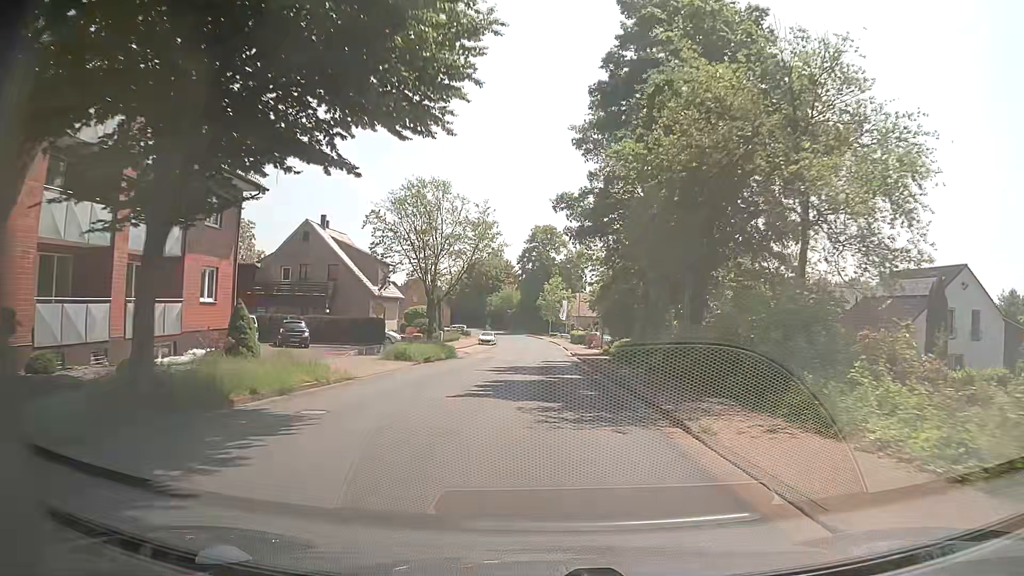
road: tertiary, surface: asphalt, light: Day
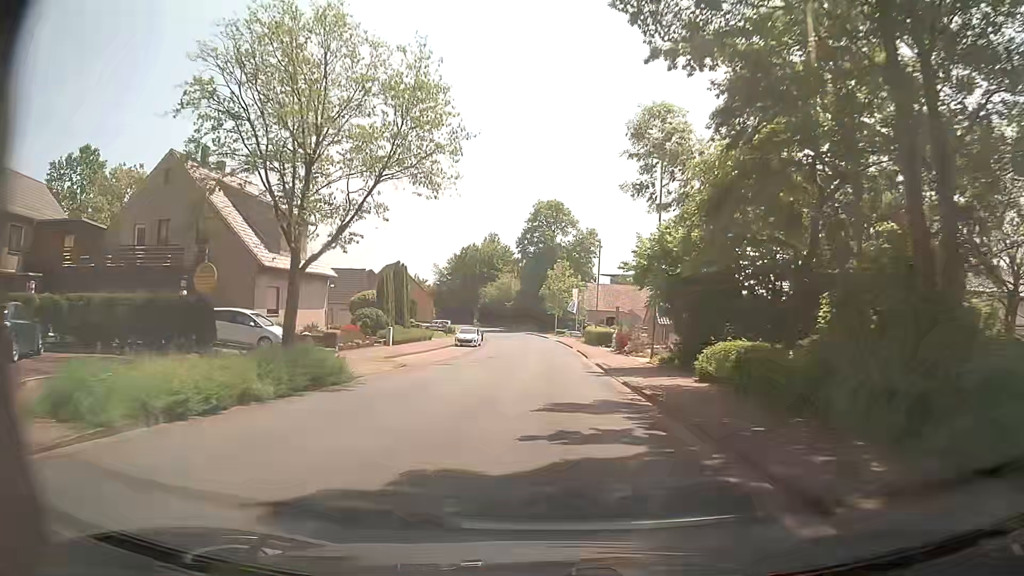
(-0.1, +23.1) m; 0°
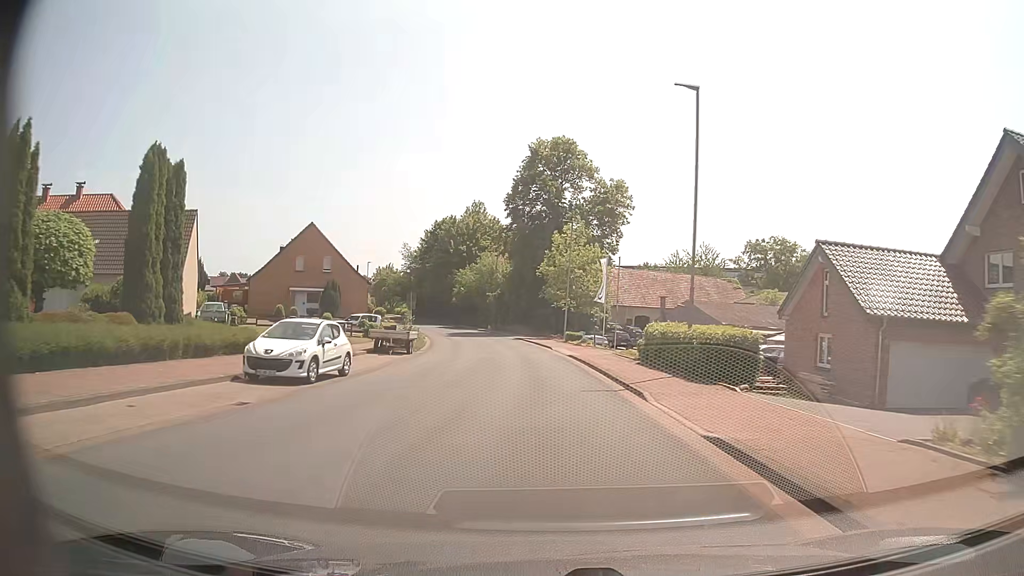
(0.0, +38.3) m; 0°
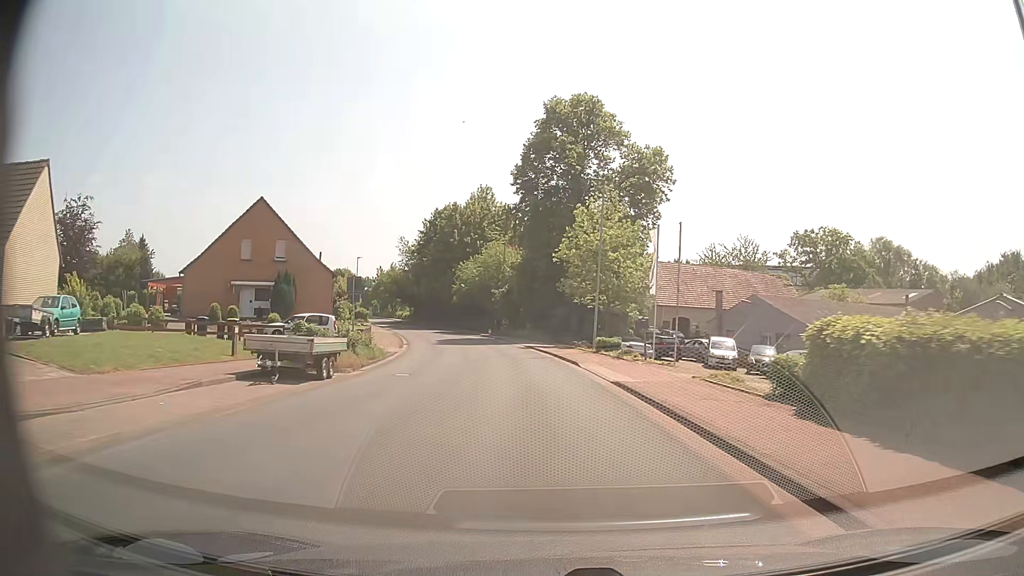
(-0.2, +15.2) m; -1°
(0, +10) (-1, +20) (-2, +30) (-3, +40) (-5, +50) (-7, +59) (-10, +69) (-13, +78) (-17, +88) (-20, +97) m
